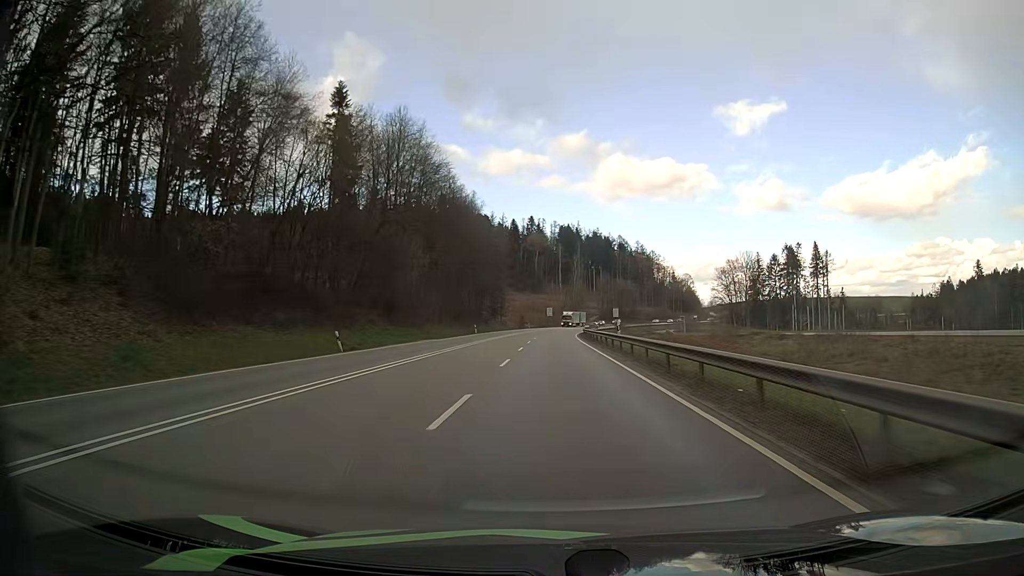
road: primary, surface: asphalt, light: Day
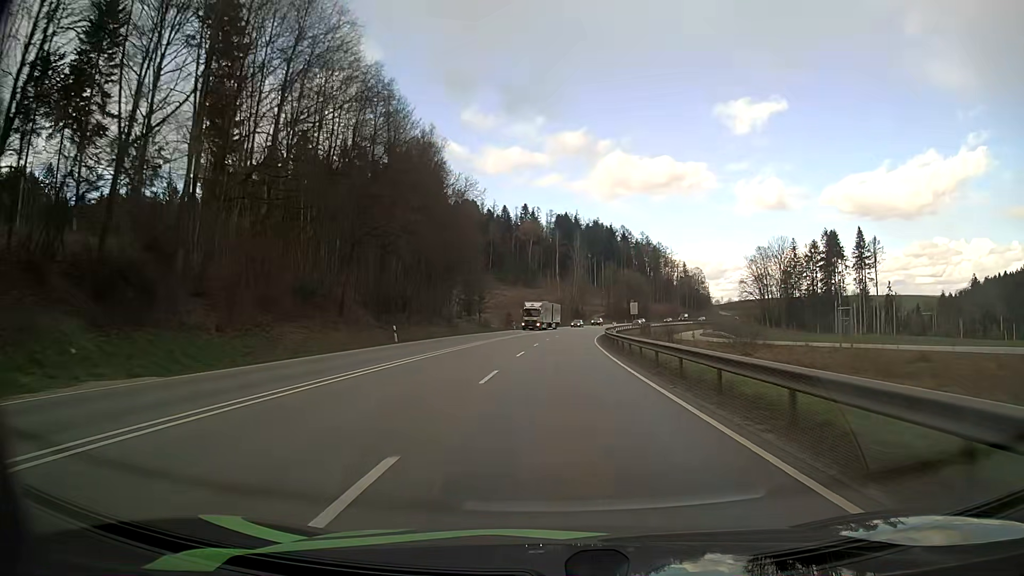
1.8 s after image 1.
(+0.1, +41.9) m; 0°
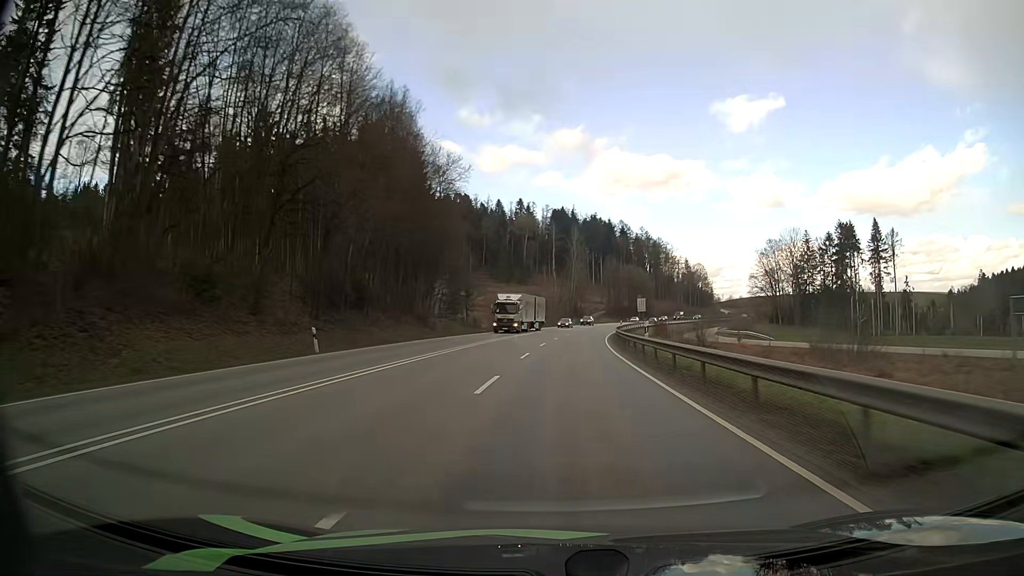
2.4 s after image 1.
(0.0, +14.1) m; 0°
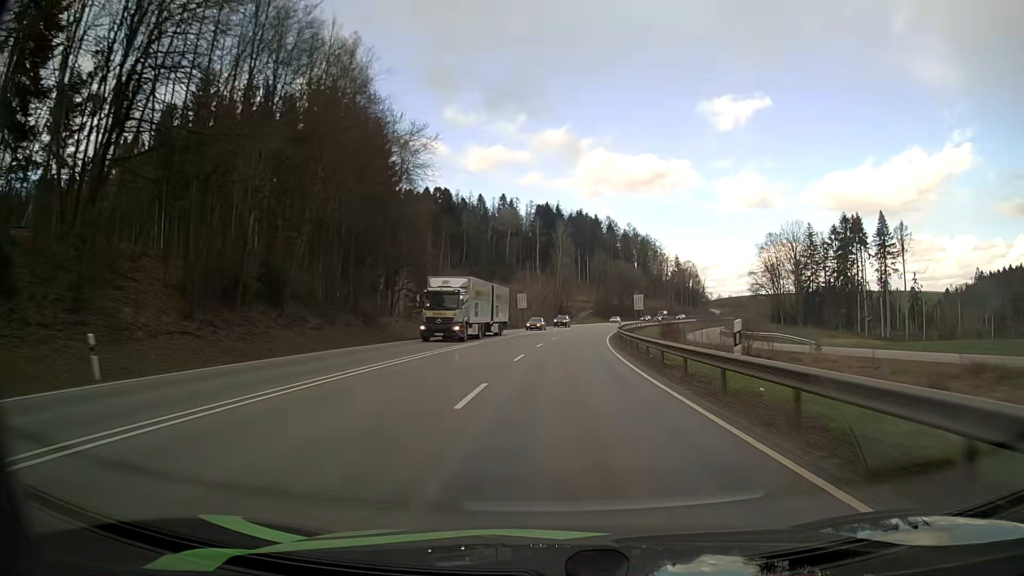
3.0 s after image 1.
(+0.1, +14.1) m; +1°
(0, +10) (0, +20) (+1, +30) (+1, +40) (+2, +50) (+3, +60) (+4, +70) (+6, +80) (+8, +90) (+9, +99) m
